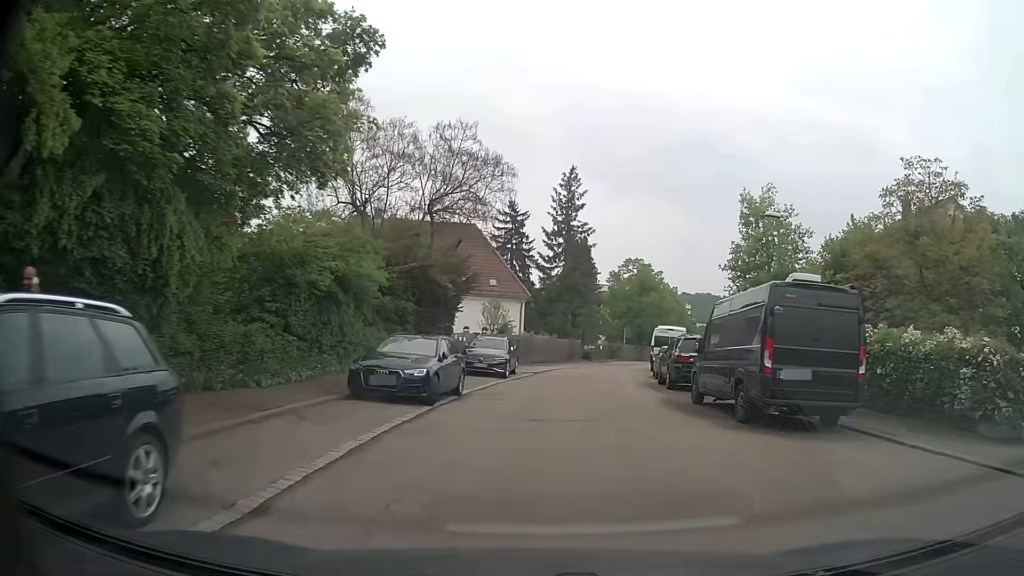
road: residential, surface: asphalt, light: Day
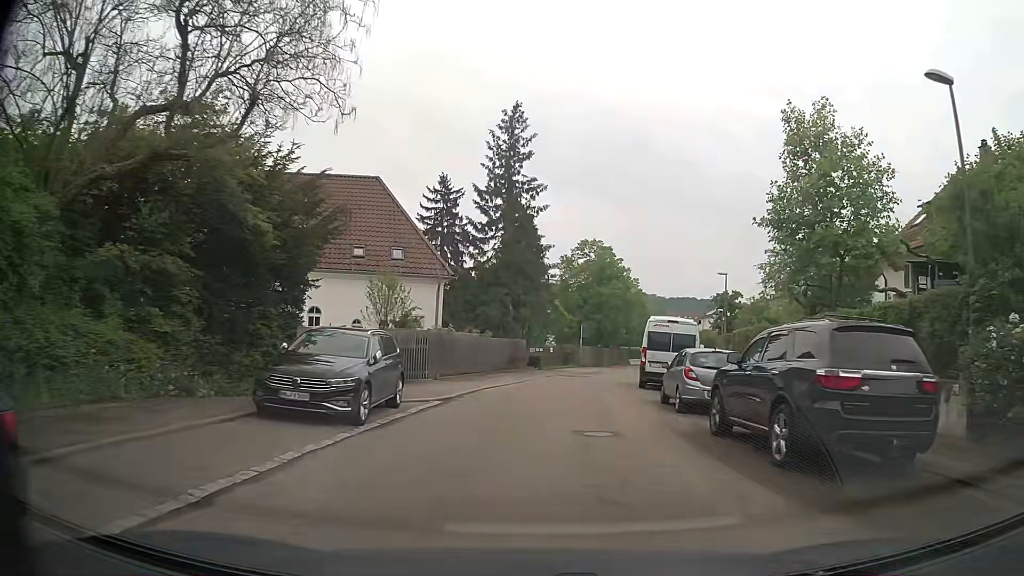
(+0.6, +14.4) m; +5°
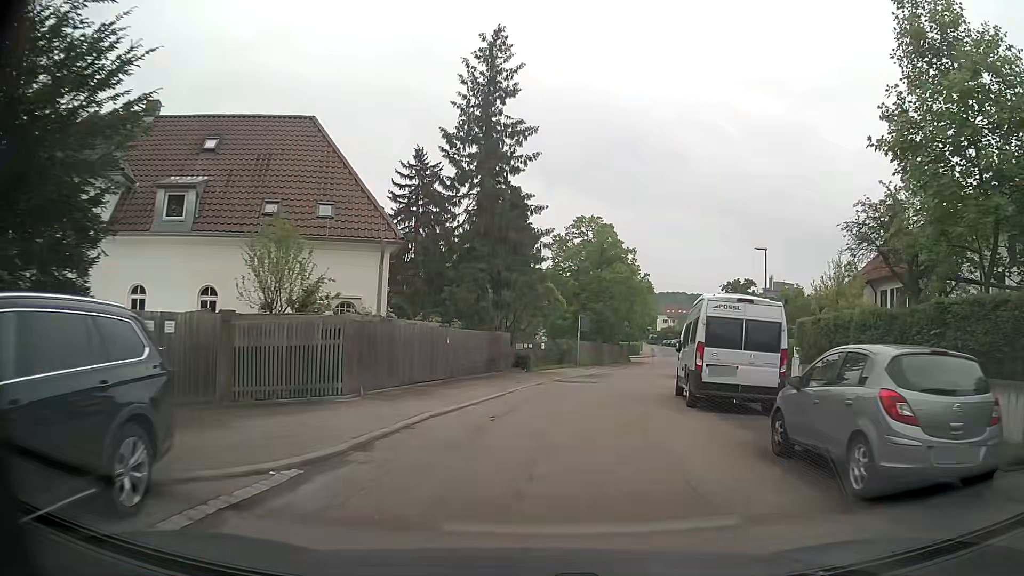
(0.0, +9.2) m; +1°
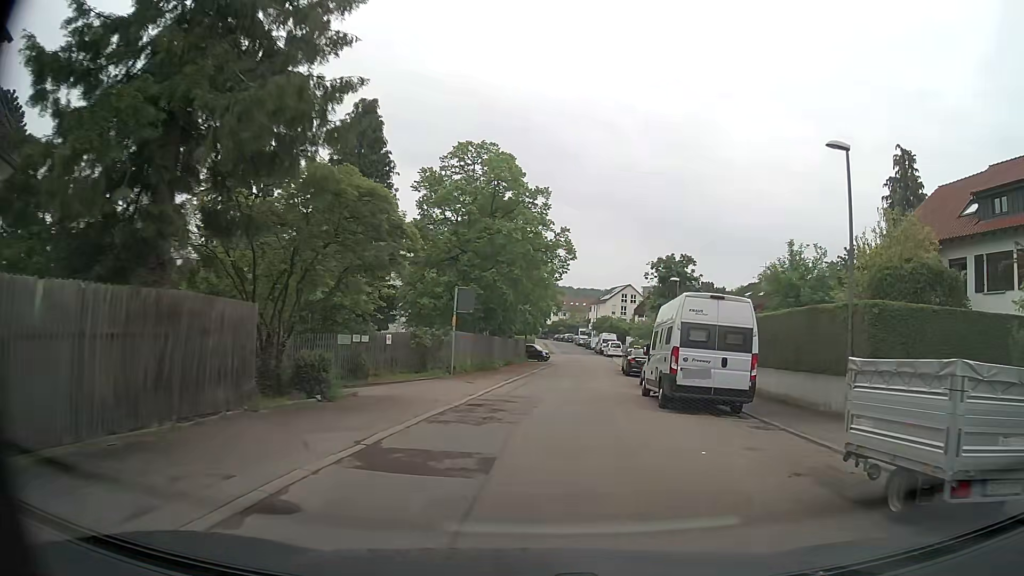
(+1.2, +18.1) m; +10°
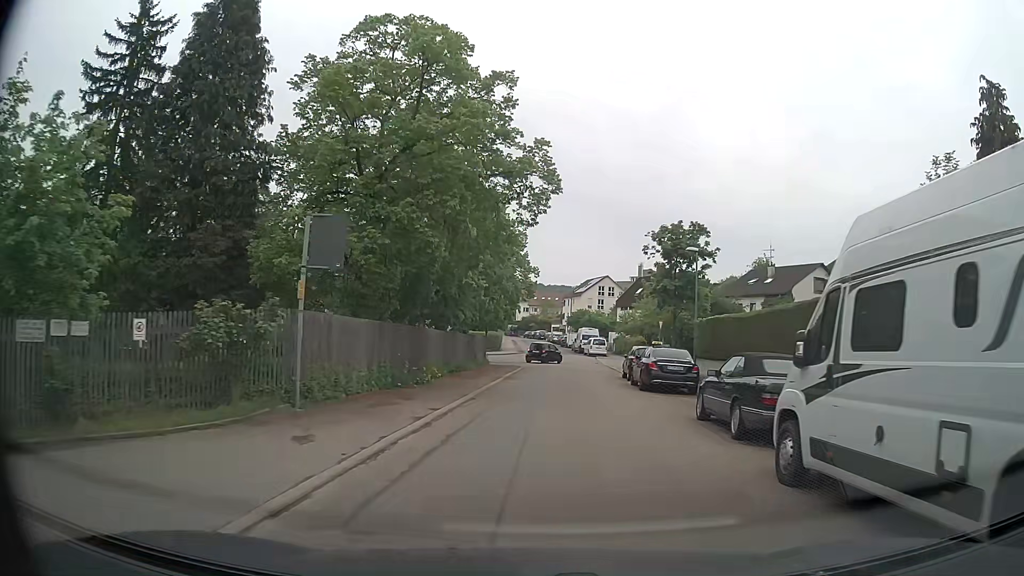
(+0.4, +13.6) m; +2°
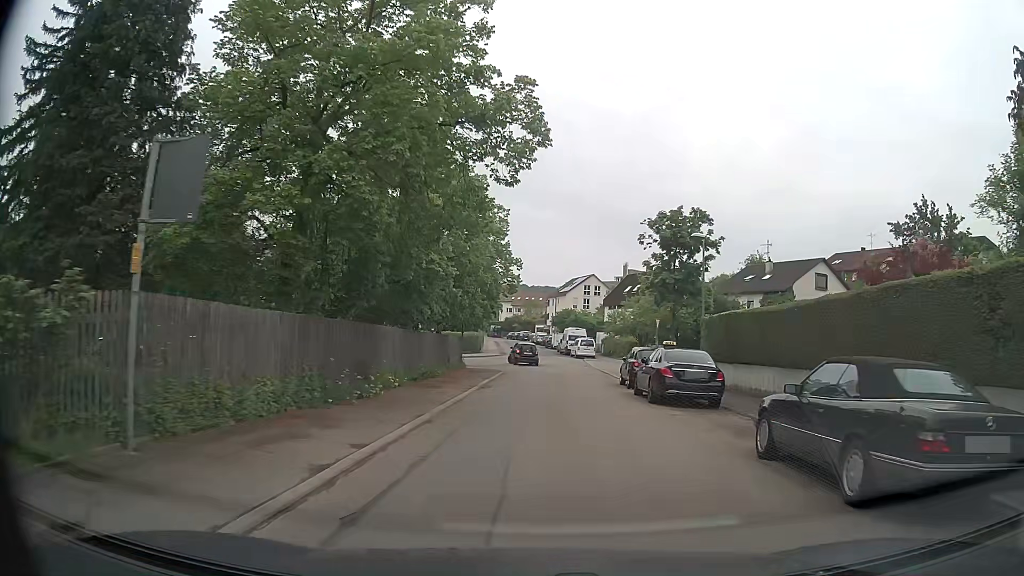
(+0.1, +4.6) m; +1°
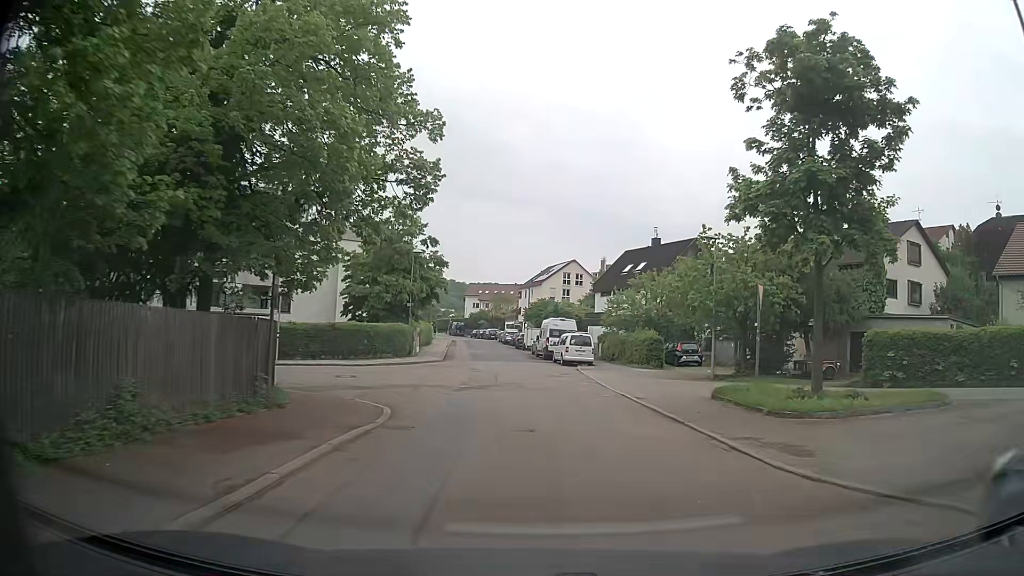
(+0.8, +23.1) m; +2°
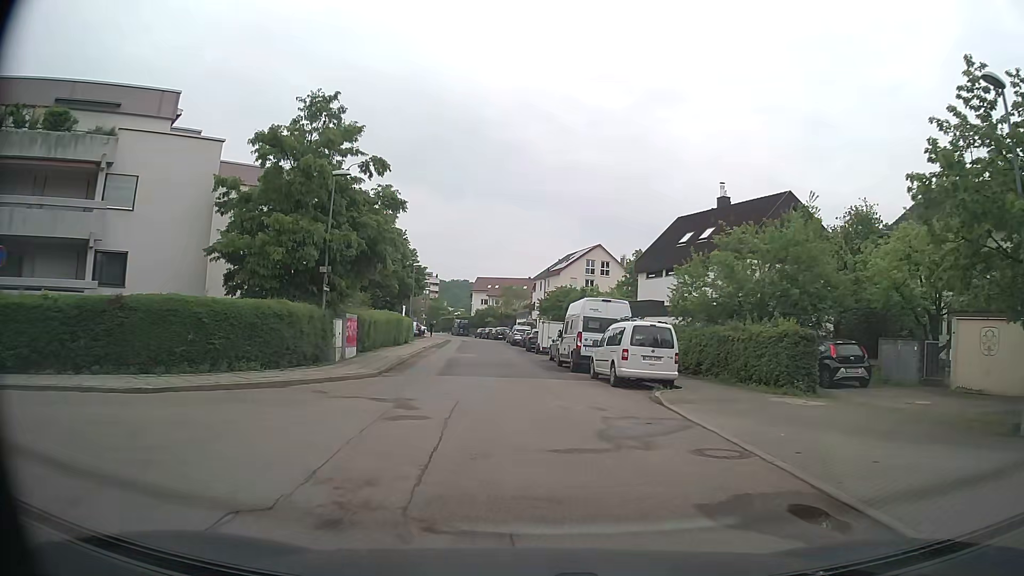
(-0.1, +19.4) m; -2°
(0, +10) (0, +20) (-1, +30) (-2, +40) (-2, +50) (-3, +60) (-4, +70) (-6, +80) (-8, +90) (-10, +99) m
